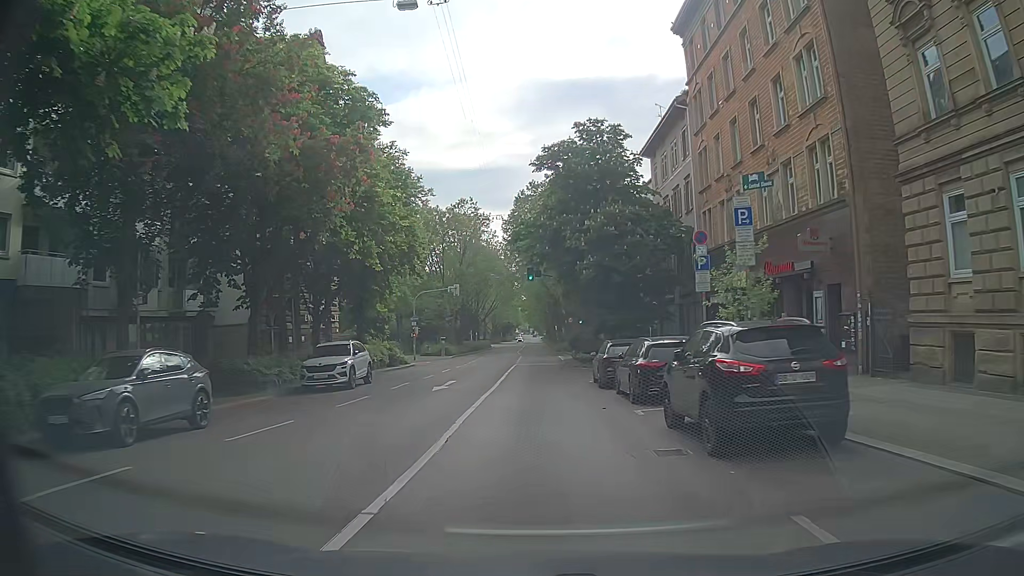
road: secondary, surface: asphalt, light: Day
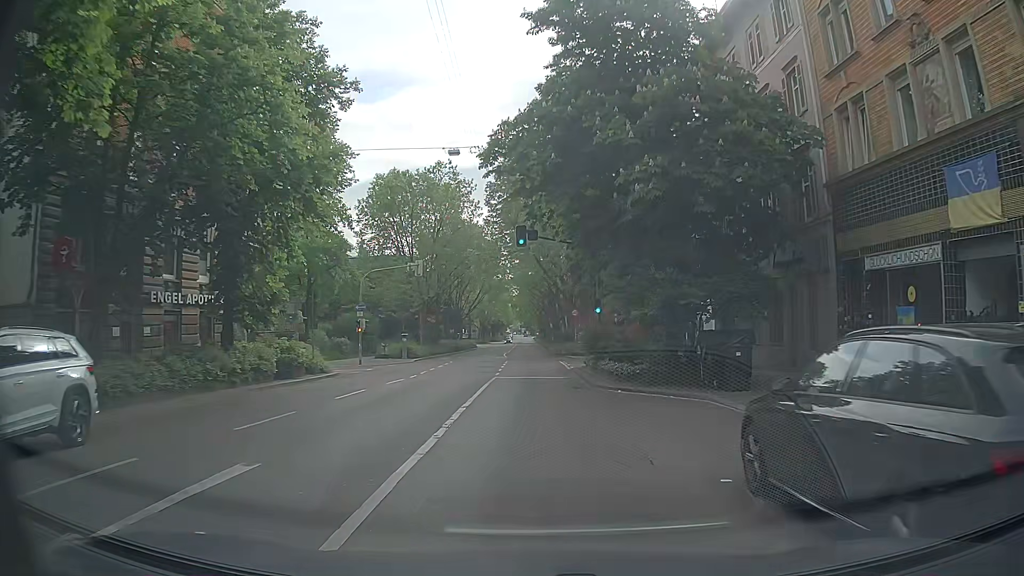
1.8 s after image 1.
(-0.2, +17.6) m; -1°
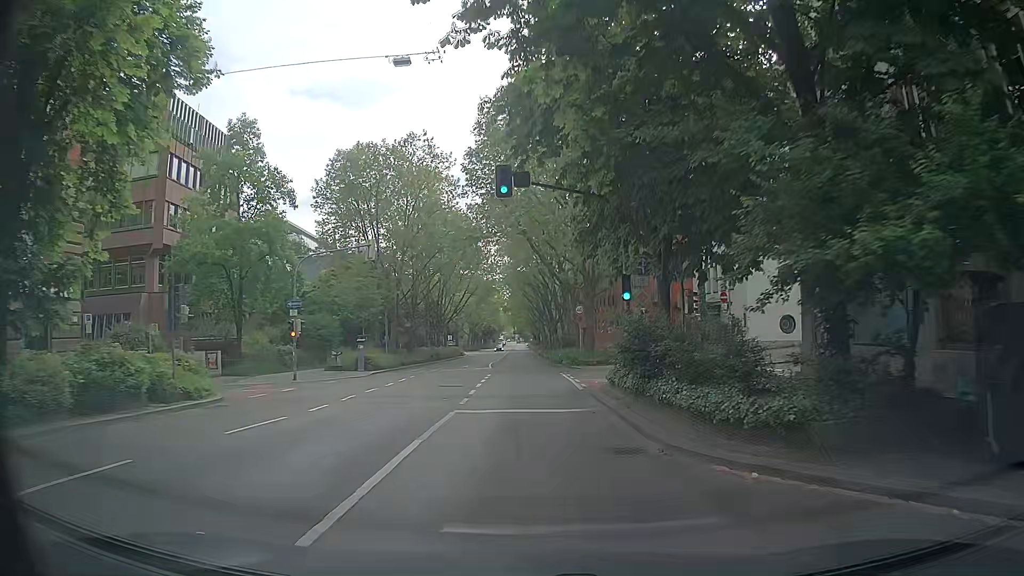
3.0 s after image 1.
(+0.1, +11.8) m; 0°
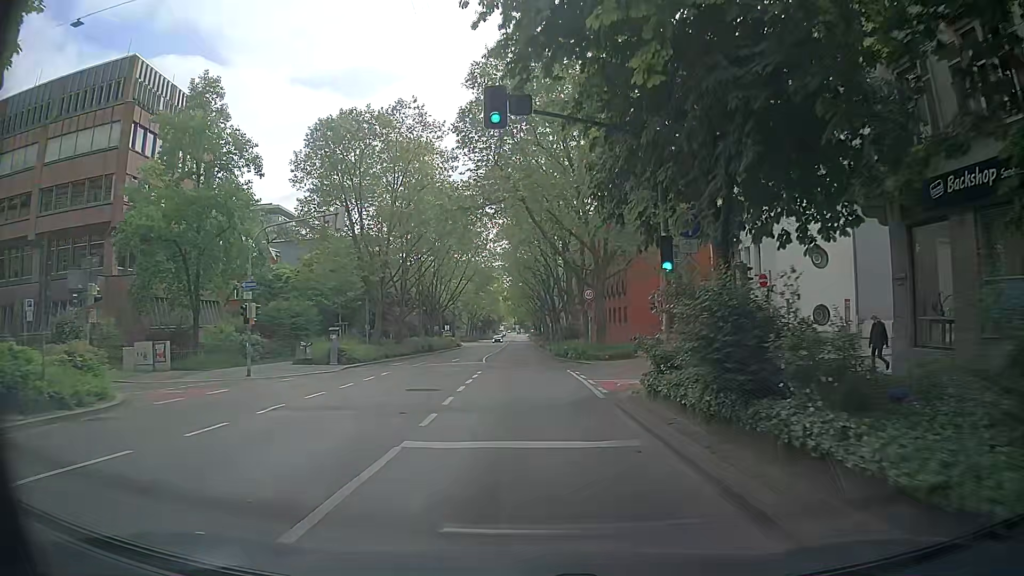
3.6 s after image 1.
(0.0, +5.9) m; -1°
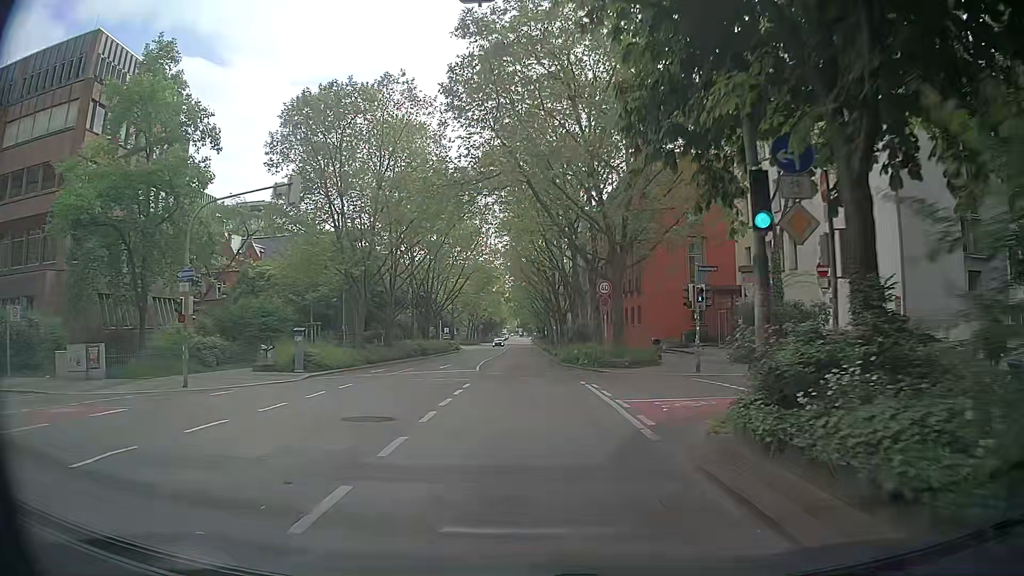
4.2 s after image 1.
(+0.2, +5.9) m; +2°
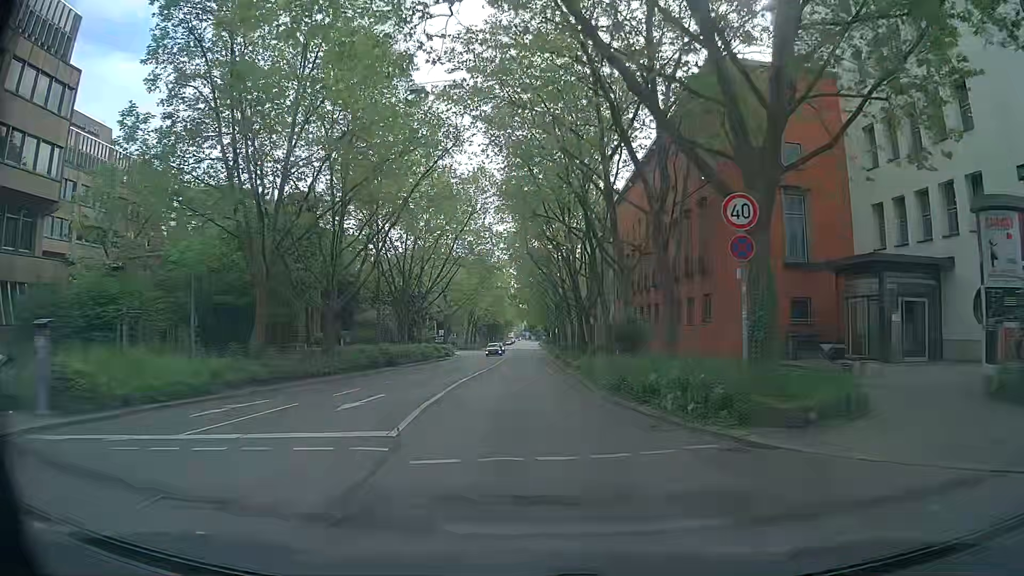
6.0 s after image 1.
(-0.5, +17.8) m; -1°
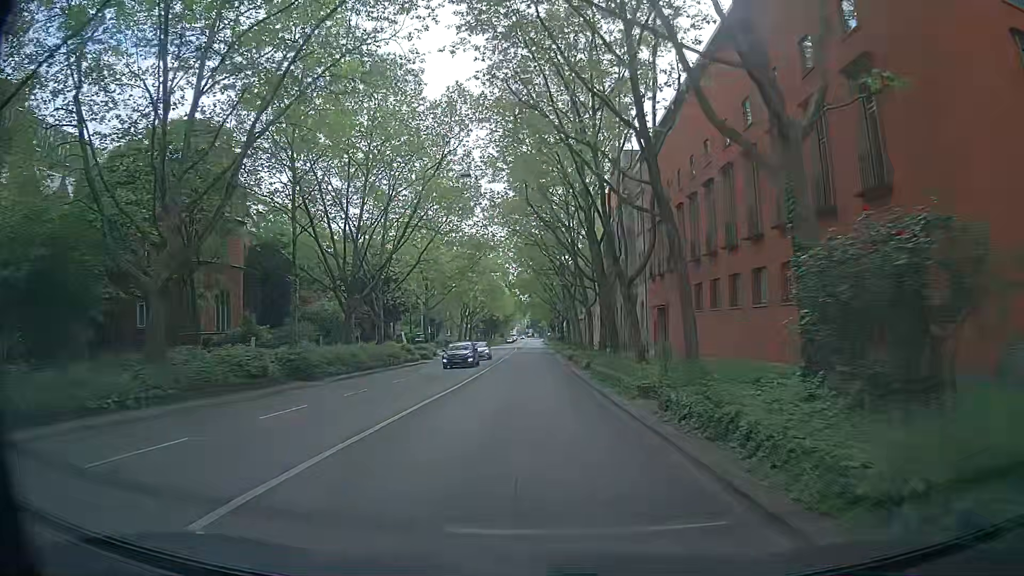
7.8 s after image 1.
(-0.2, +17.9) m; -1°
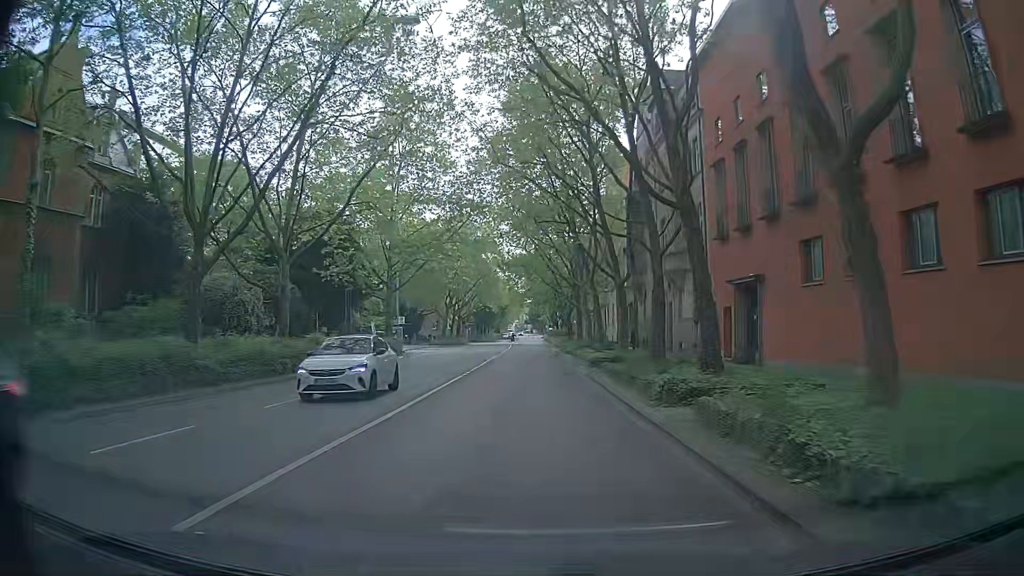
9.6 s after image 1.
(0.0, +18.4) m; 0°
(0, +10) (0, +20) (0, +30) (0, +40) (0, +50) (0, +60) (+1, +70) (+1, +80) (+1, +90) (+1, +100) m
